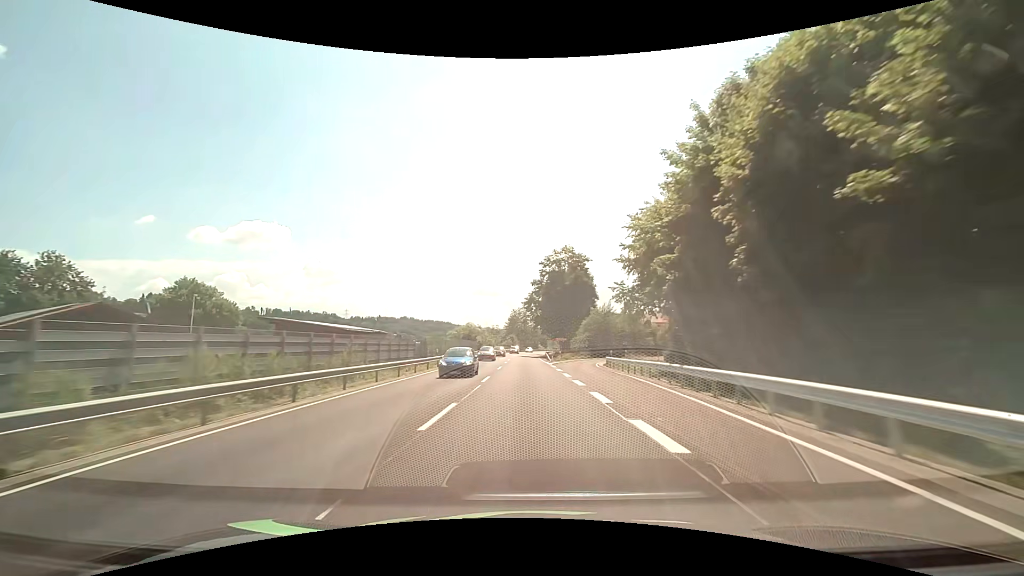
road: primary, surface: asphalt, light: Day
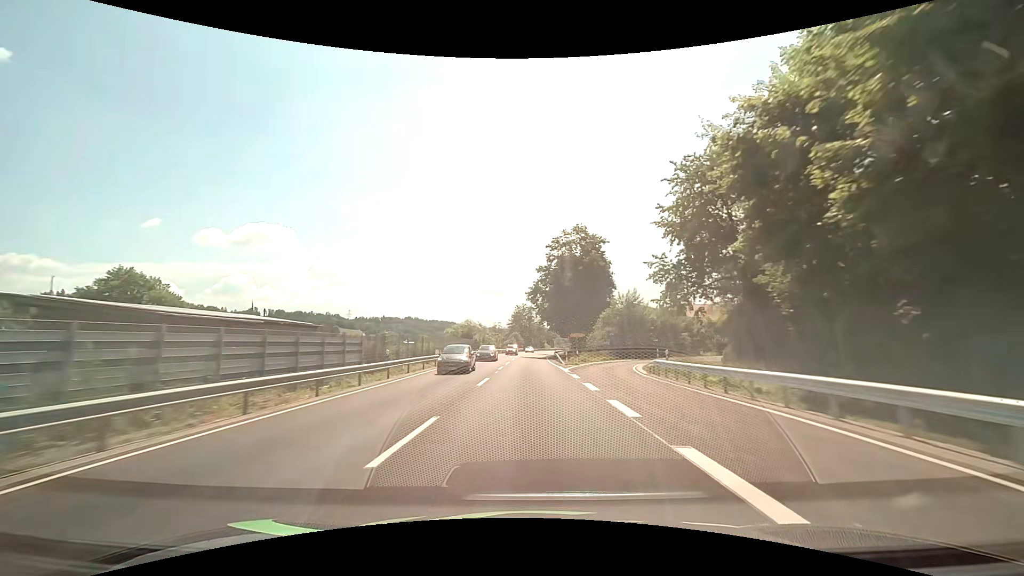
(-0.1, +14.6) m; -1°
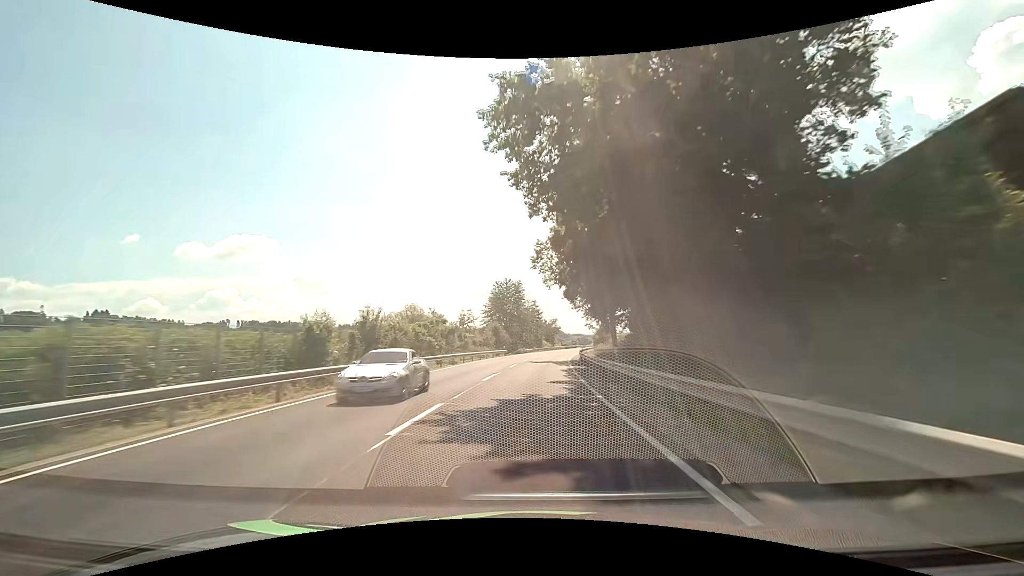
(+0.2, +58.3) m; +1°
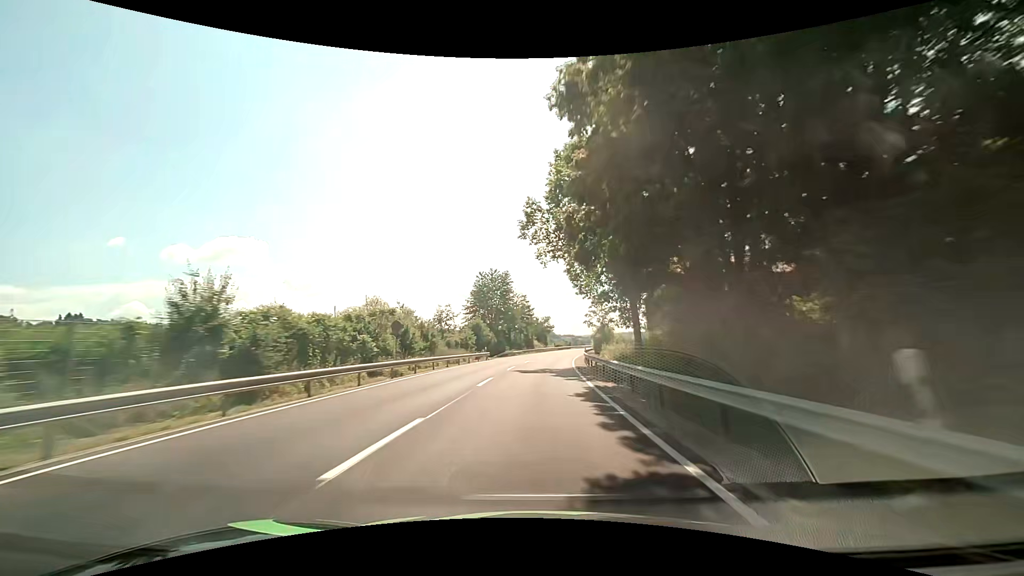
(+0.1, +14.5) m; +1°
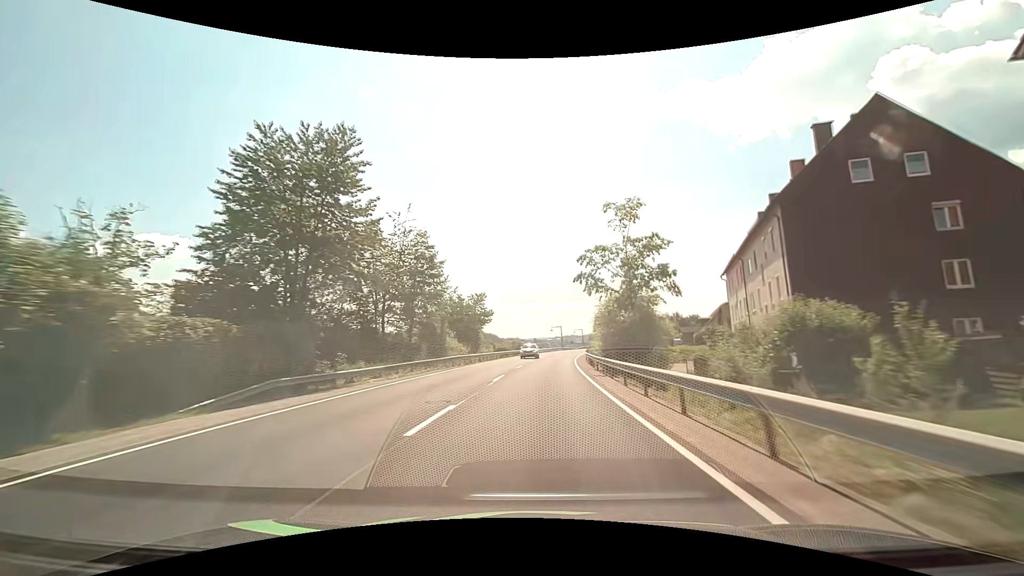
(+3.3, +57.5) m; +7°
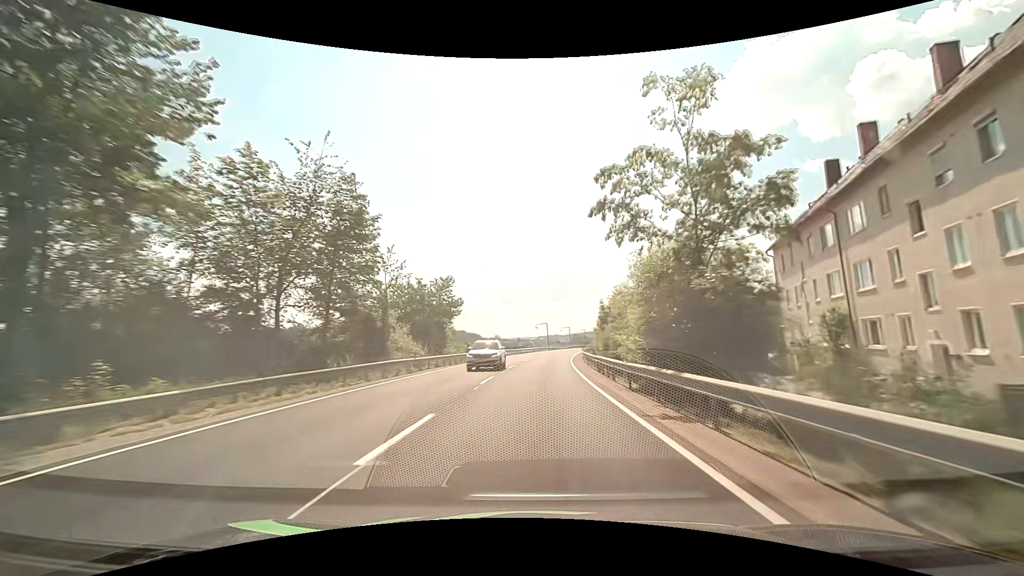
(+0.2, +14.3) m; +2°
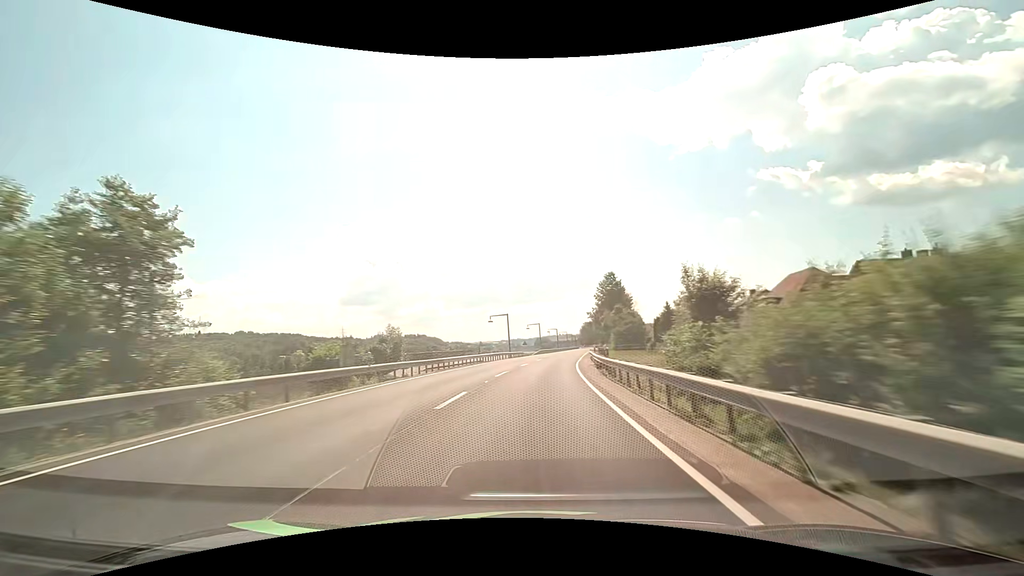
(+1.4, +42.8) m; +4°
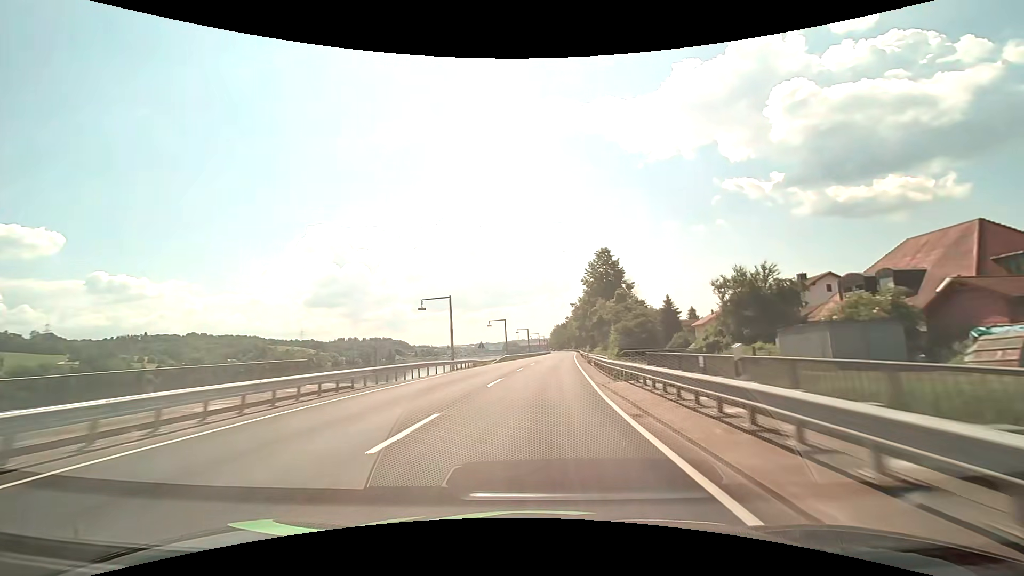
(+0.9, +28.4) m; +4°
(0, +10) (0, +20) (+1, +30) (+2, +40) (+2, +50) (+3, +60) (+4, +70) (+5, +80) (+6, +90) (+7, +100) m
